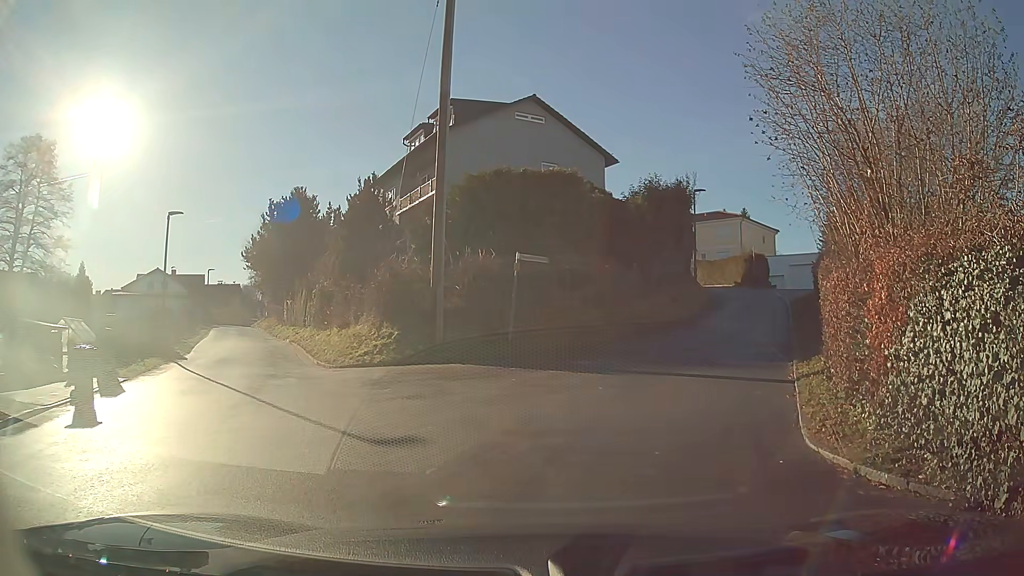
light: Day
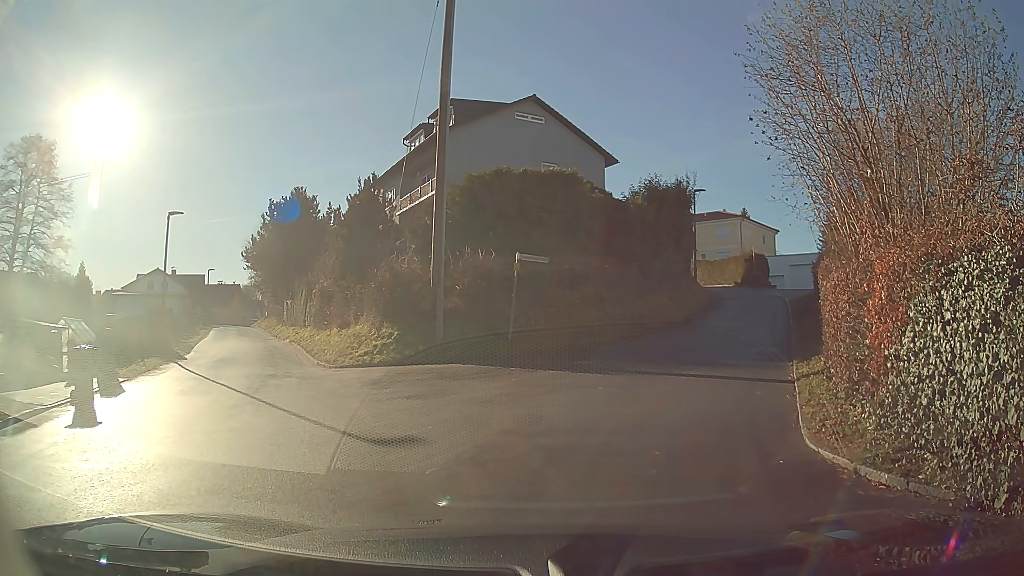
(0.0, 0.0) m; 0°
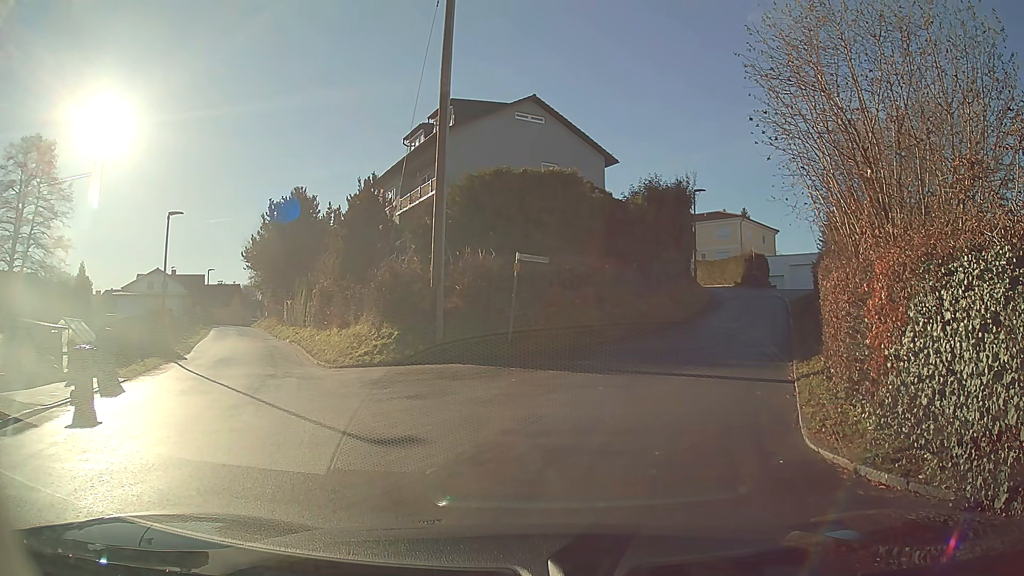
(0.0, 0.0) m; 0°
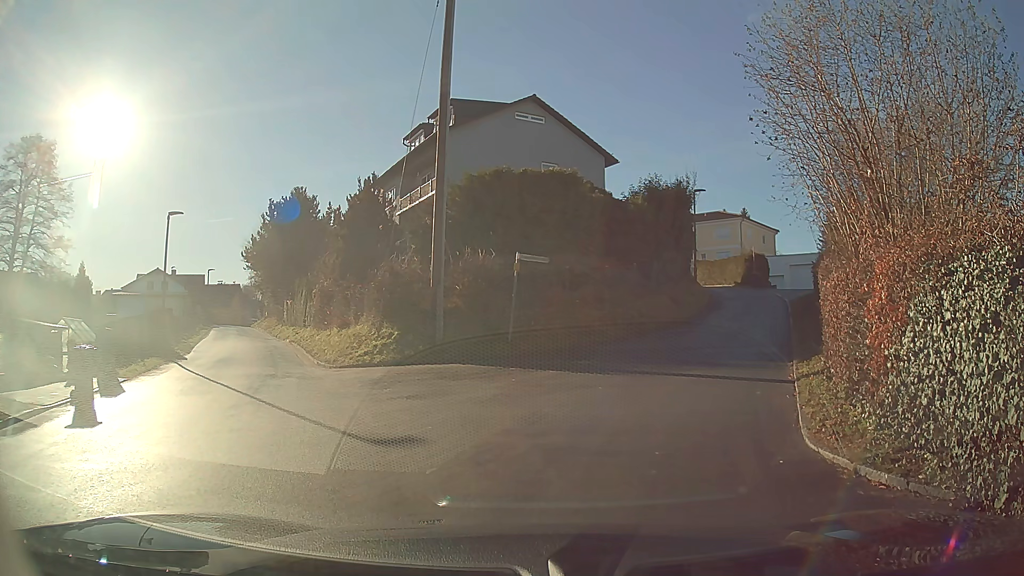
(0.0, 0.0) m; 0°
